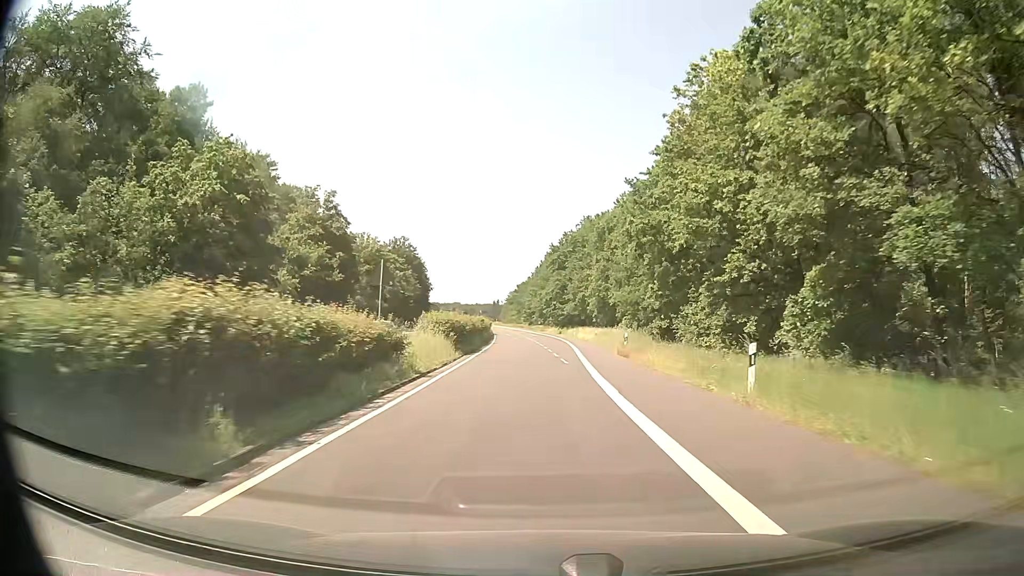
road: secondary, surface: asphalt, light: Day
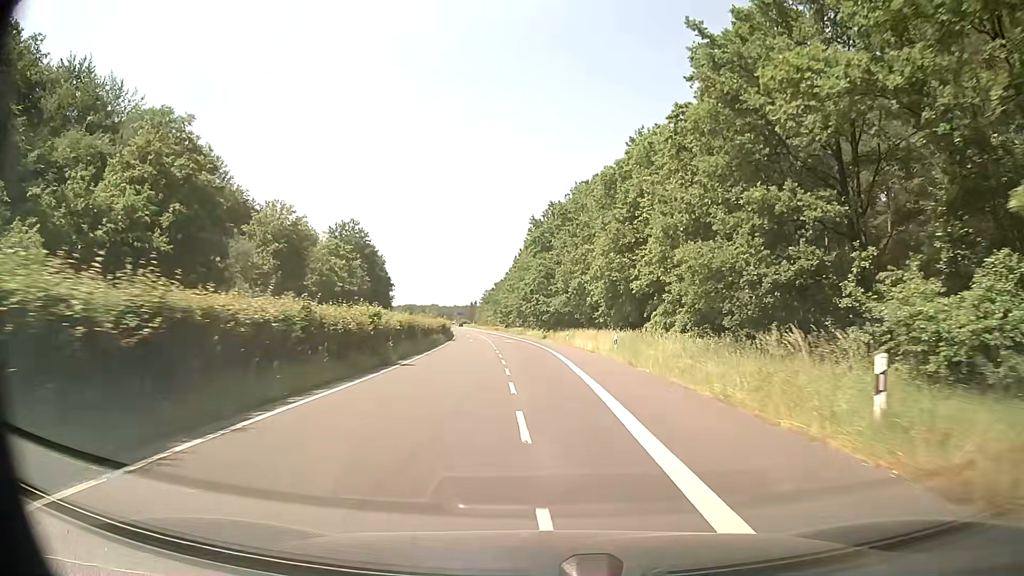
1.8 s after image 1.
(+0.8, +30.0) m; +3°
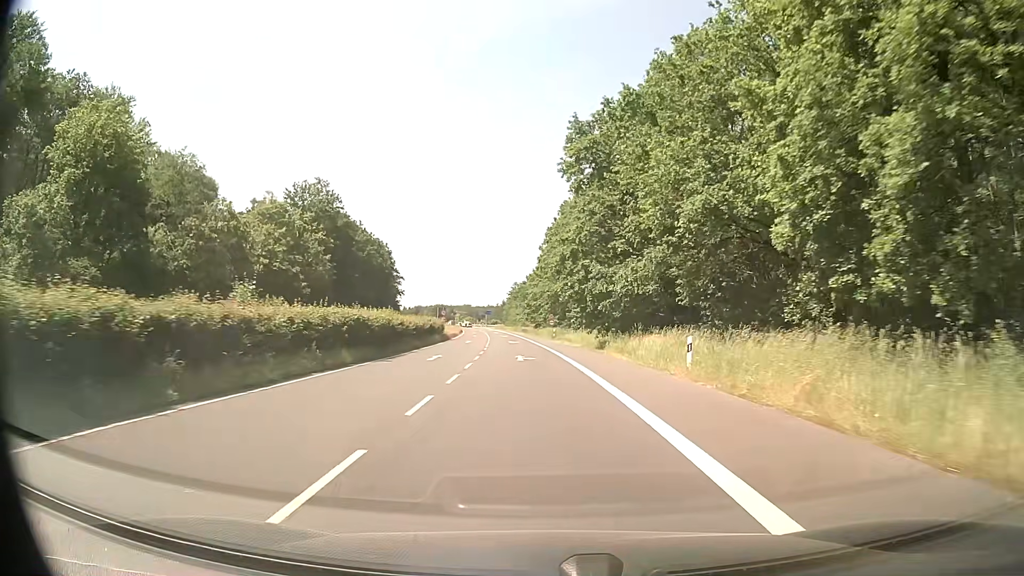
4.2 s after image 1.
(-1.1, +40.2) m; -4°
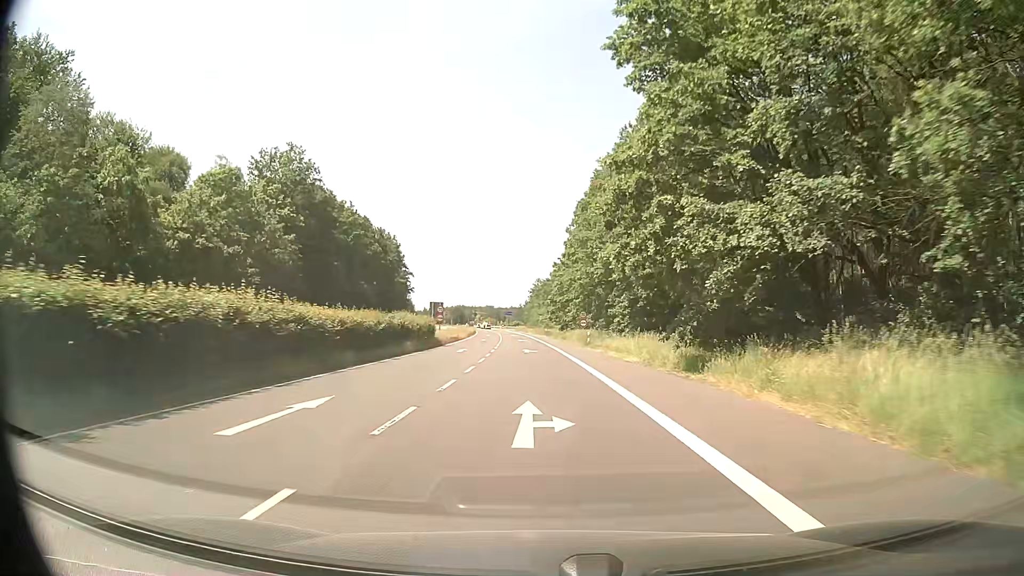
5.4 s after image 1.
(-0.3, +19.9) m; -2°
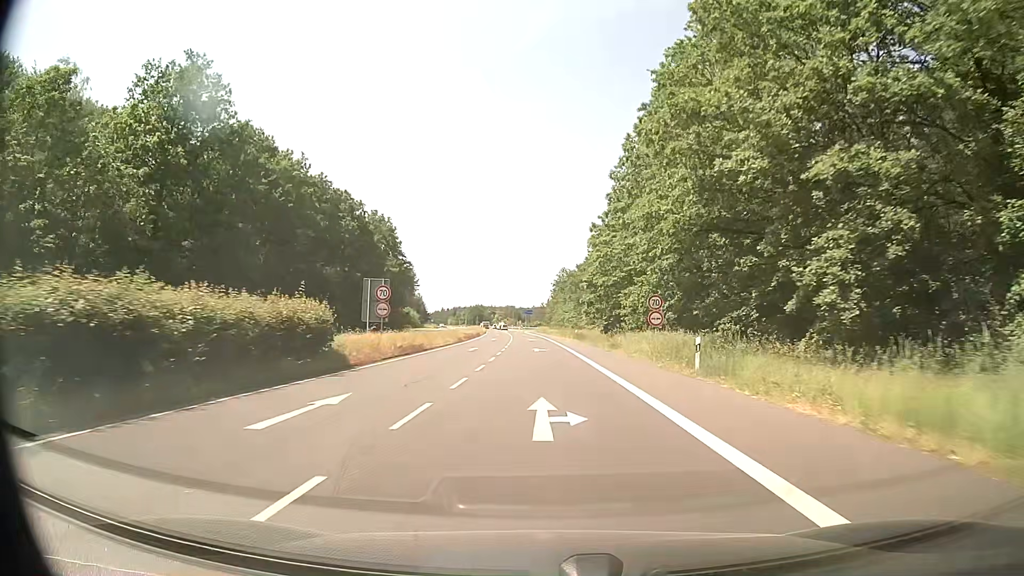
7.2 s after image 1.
(-0.6, +29.7) m; -2°
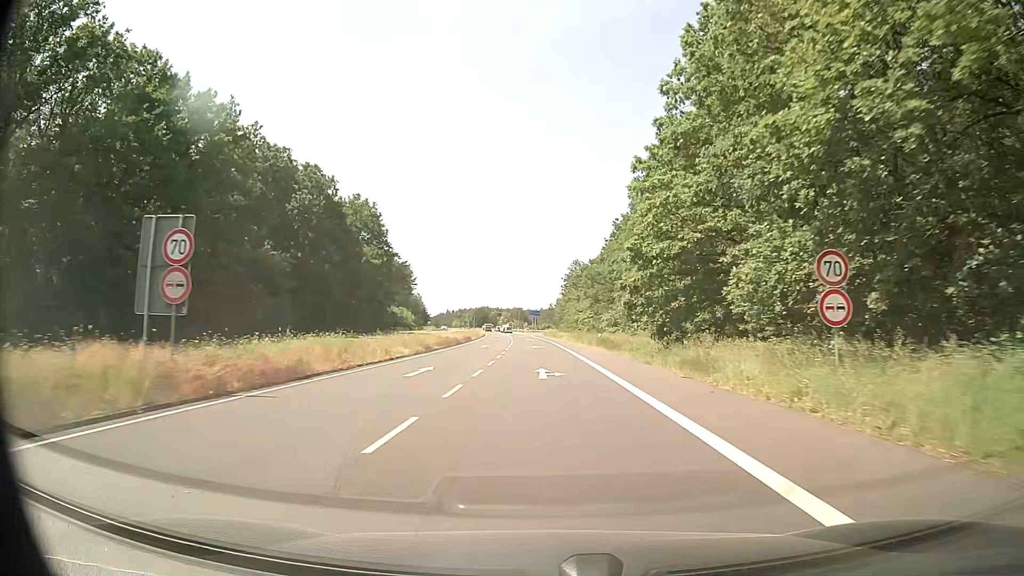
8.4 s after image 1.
(-0.1, +19.9) m; -1°
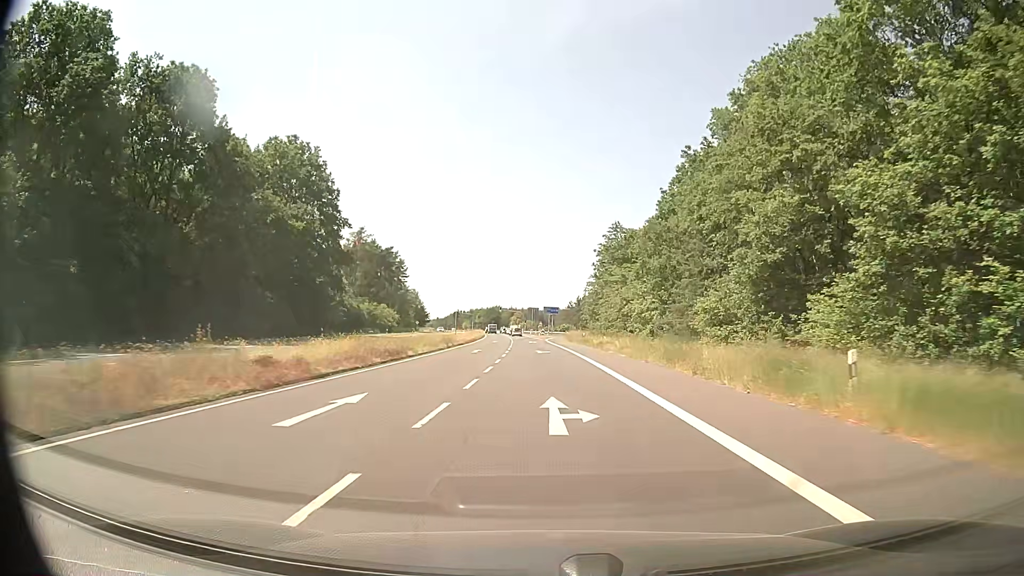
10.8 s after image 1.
(+0.1, +40.2) m; -1°
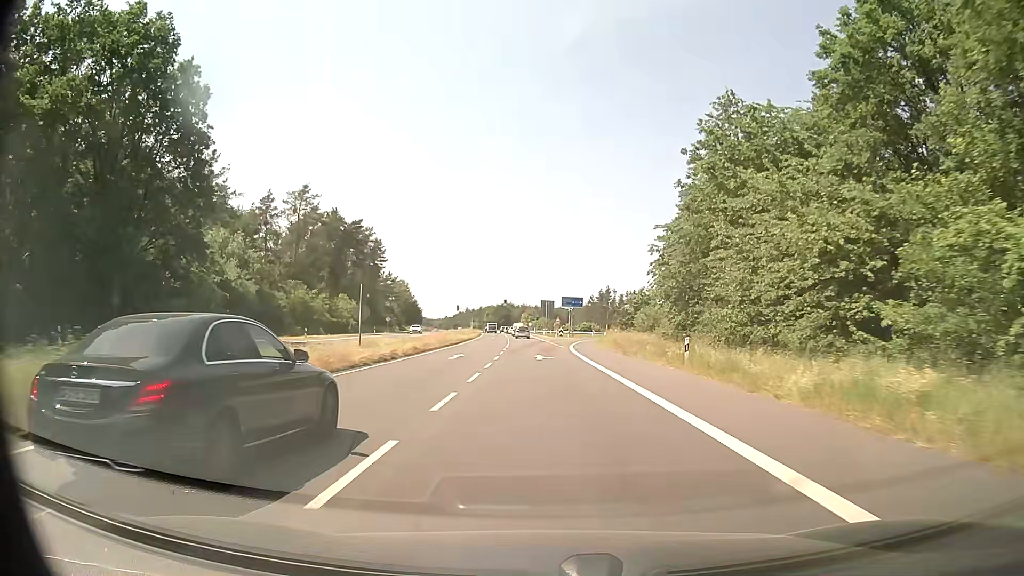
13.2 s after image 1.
(-0.5, +40.4) m; -1°
(0, +10) (0, +20) (0, +30) (0, +40) (-1, +50) (-1, +60) (-2, +70) (-2, +80) (-3, +90) (-3, +100) m
